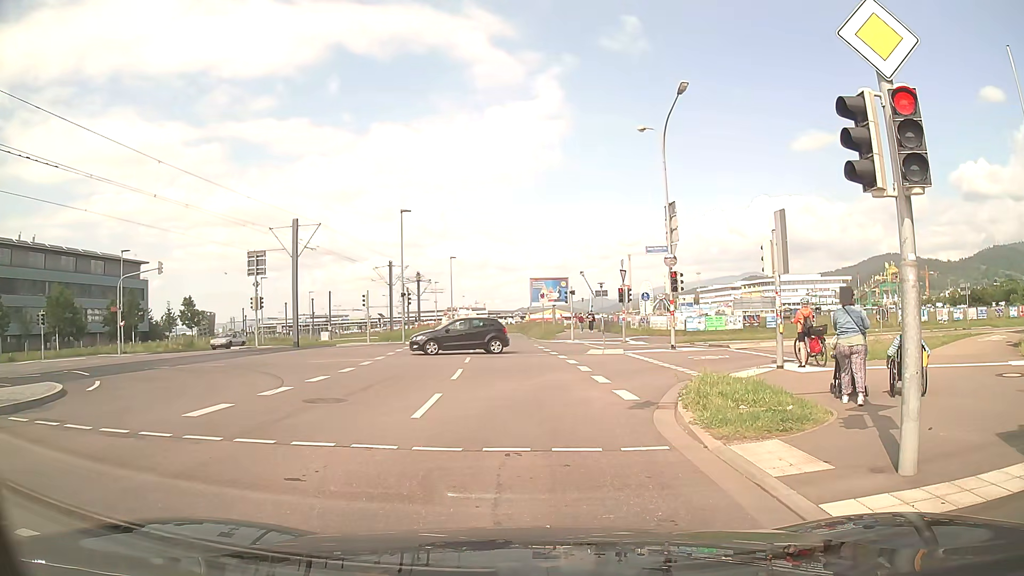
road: secondary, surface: asphalt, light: Day
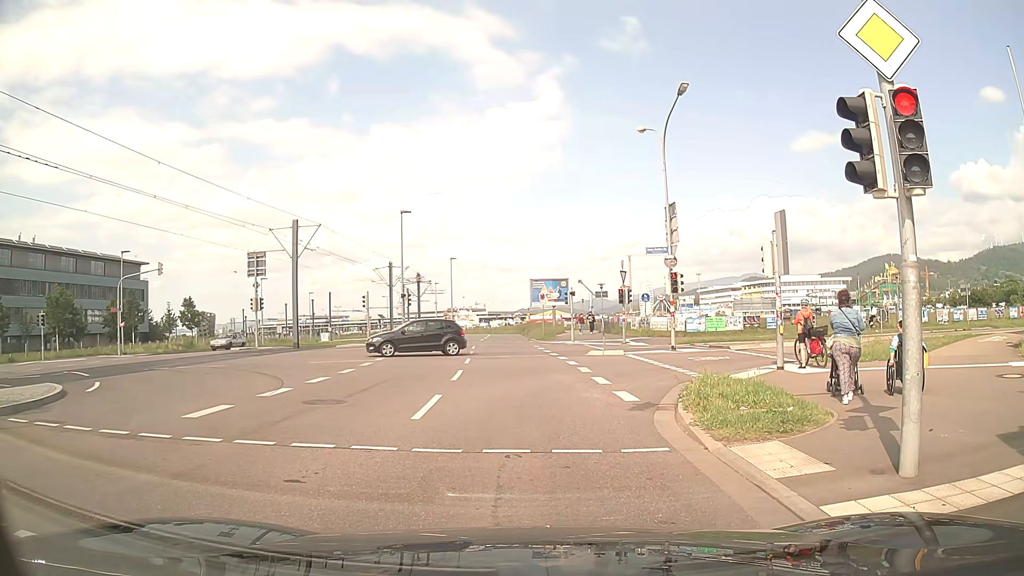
(0.0, +0.1) m; 0°
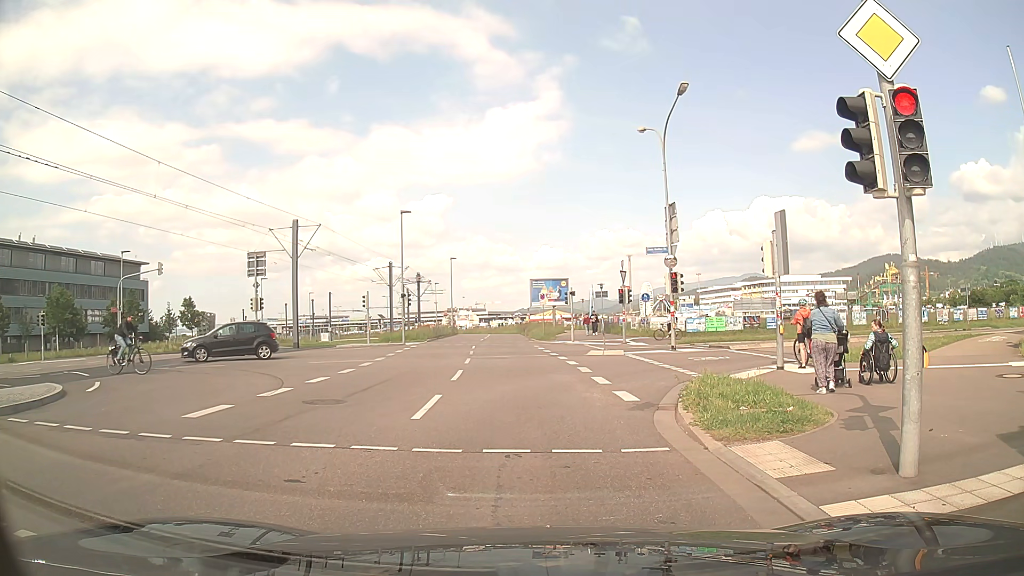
(0.0, +0.1) m; 0°
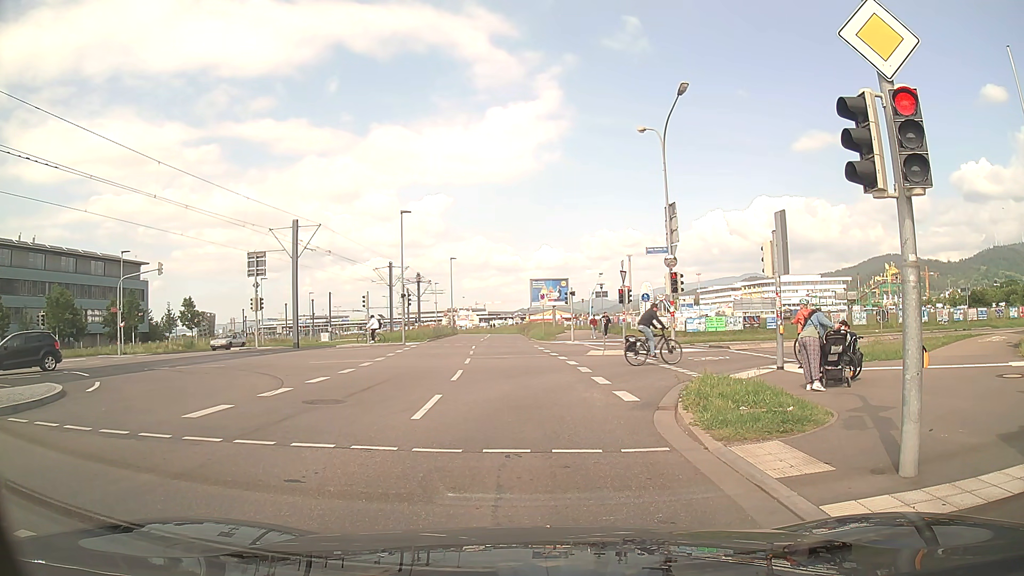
(0.0, 0.0) m; 0°
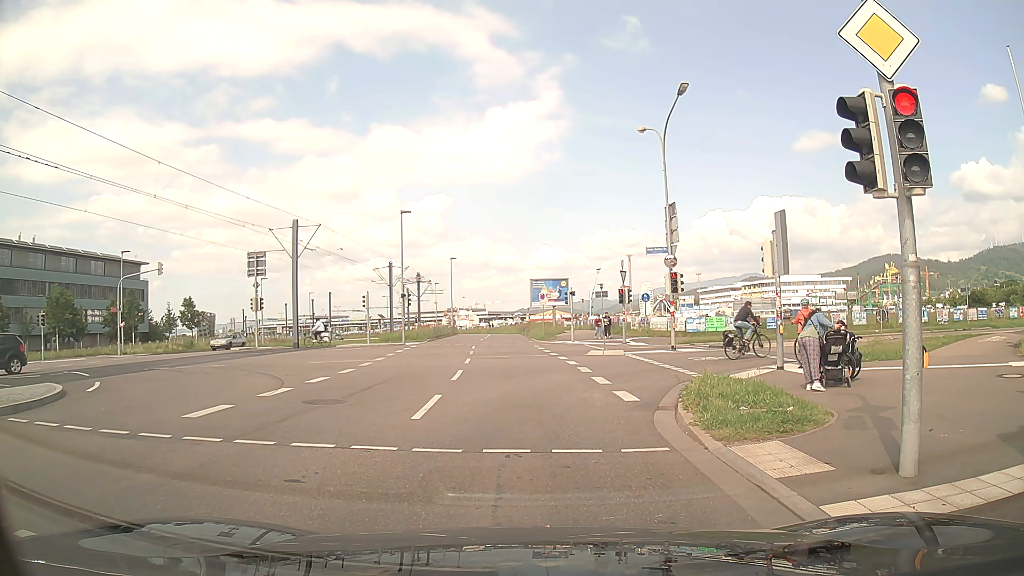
(0.0, 0.0) m; 0°
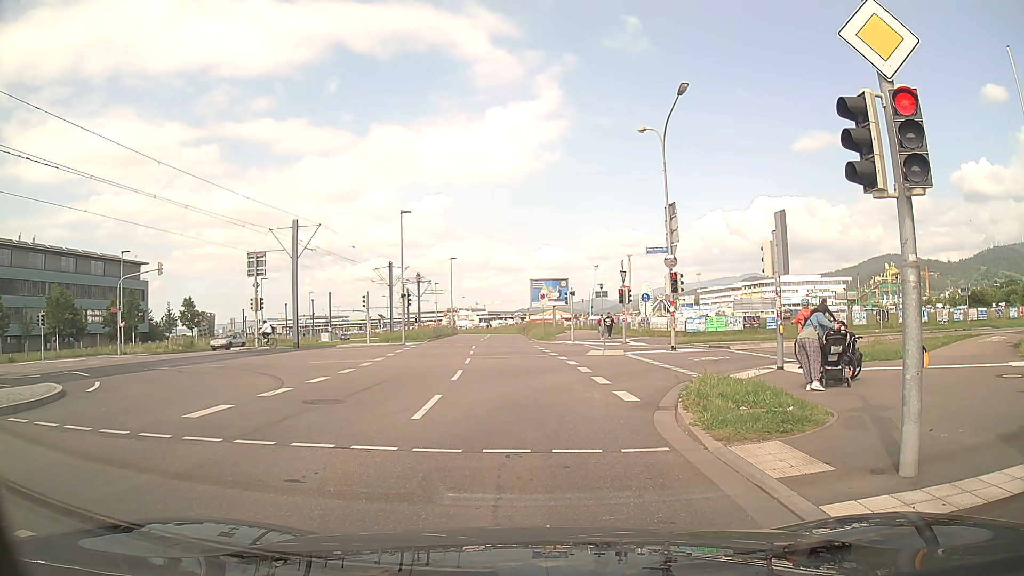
(0.0, 0.0) m; 0°
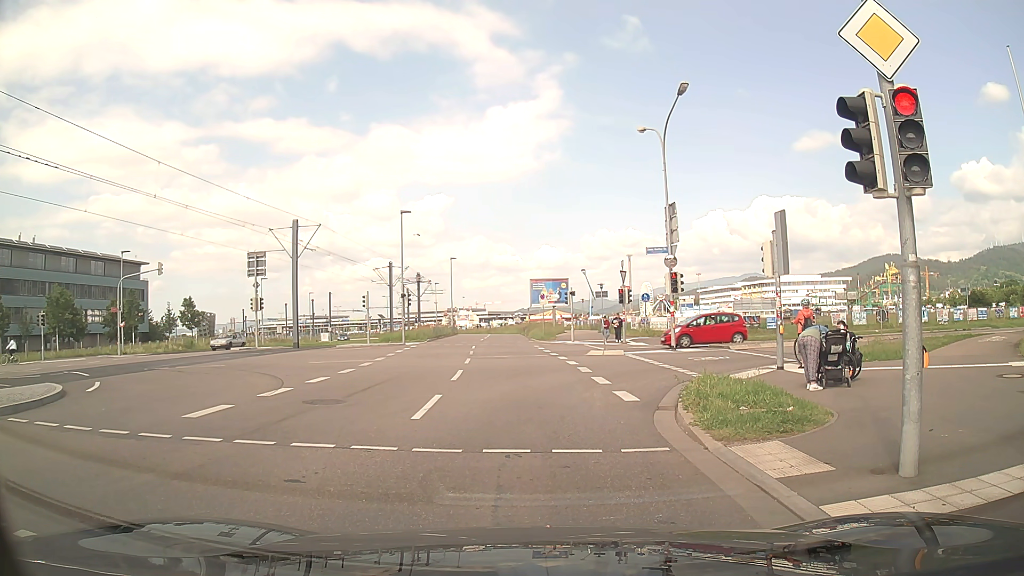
(0.0, 0.0) m; 0°
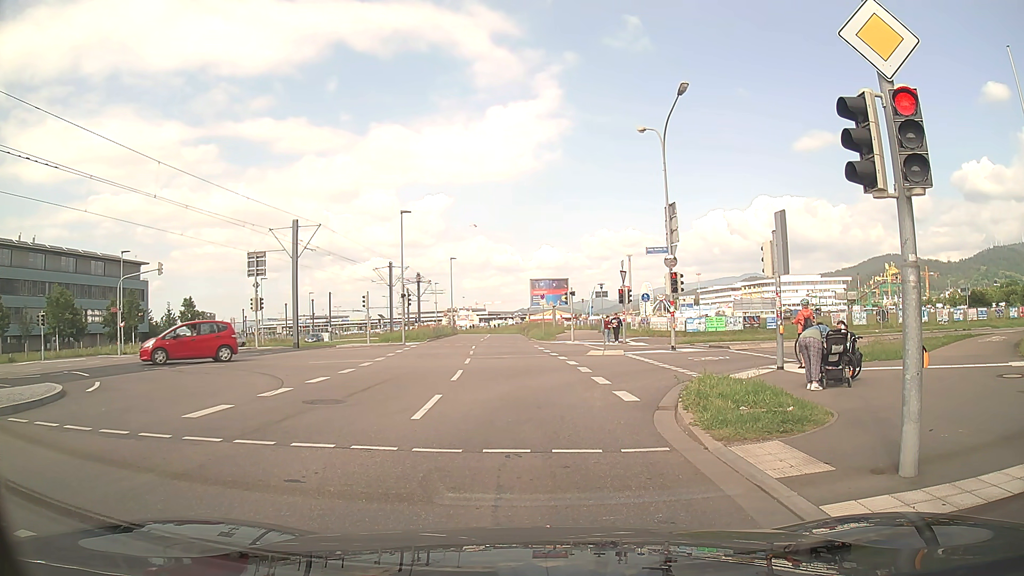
(0.0, 0.0) m; 0°
